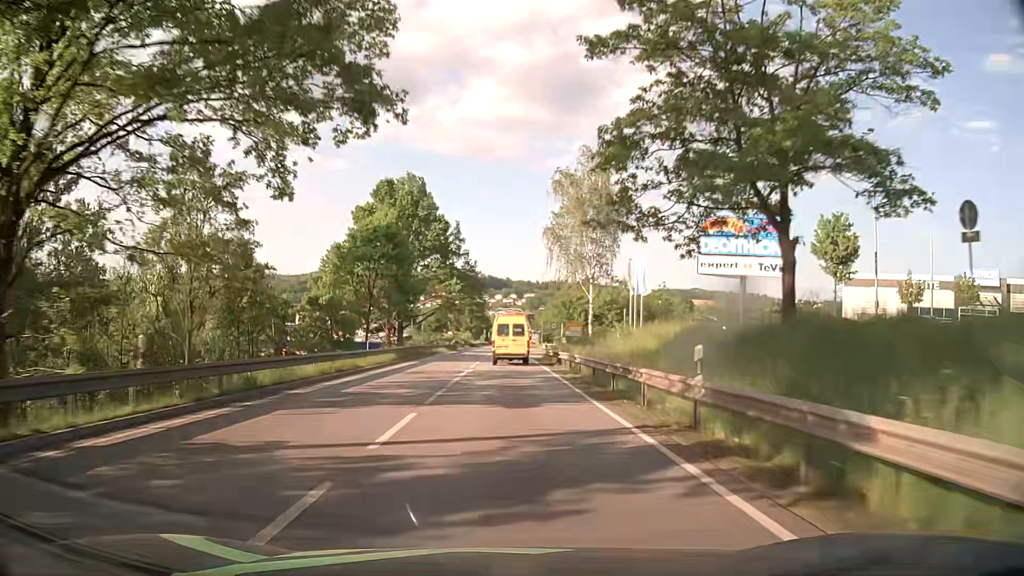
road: primary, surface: asphalt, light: Day
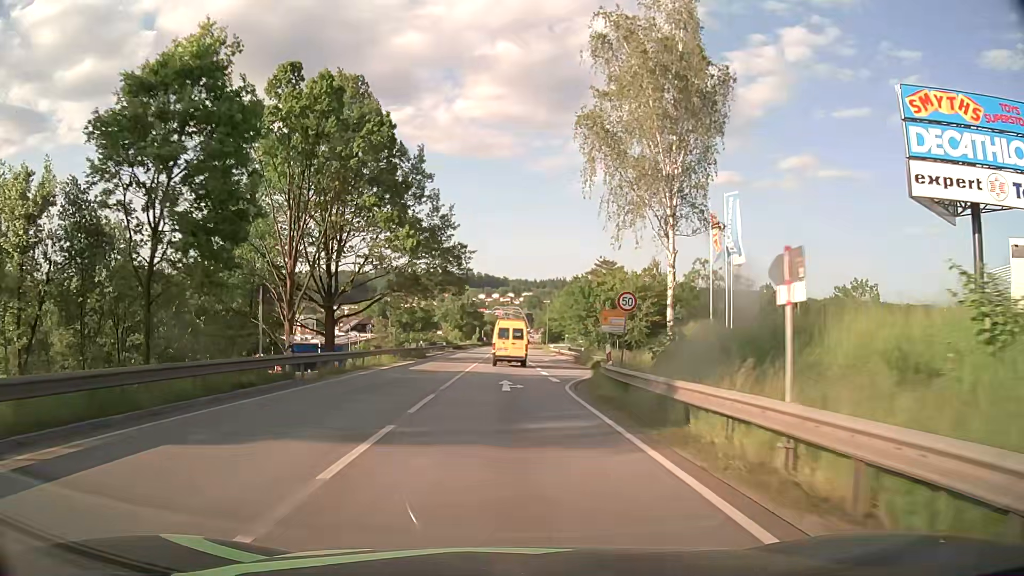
(+0.1, +31.2) m; 0°
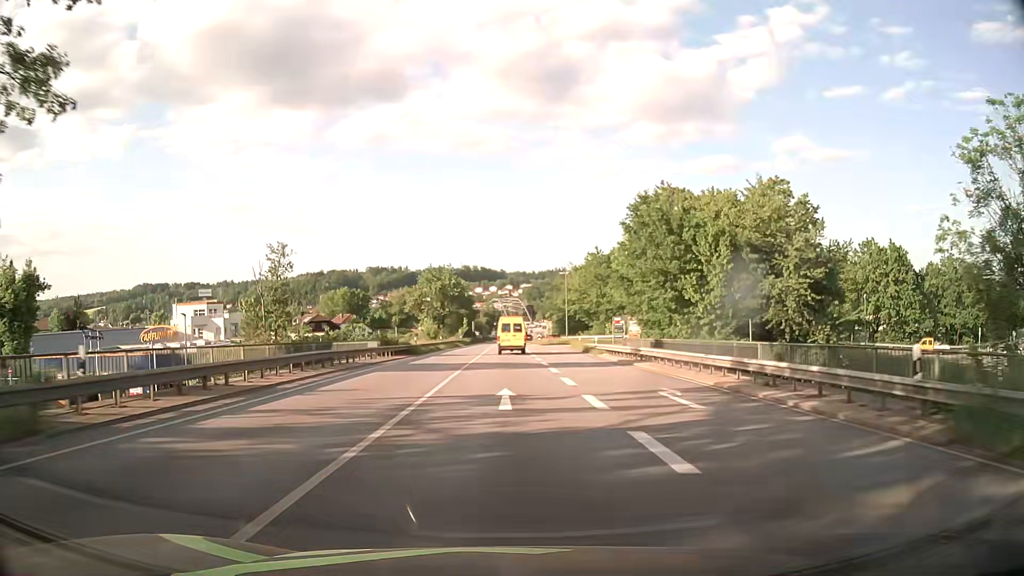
(0.0, +46.7) m; 0°
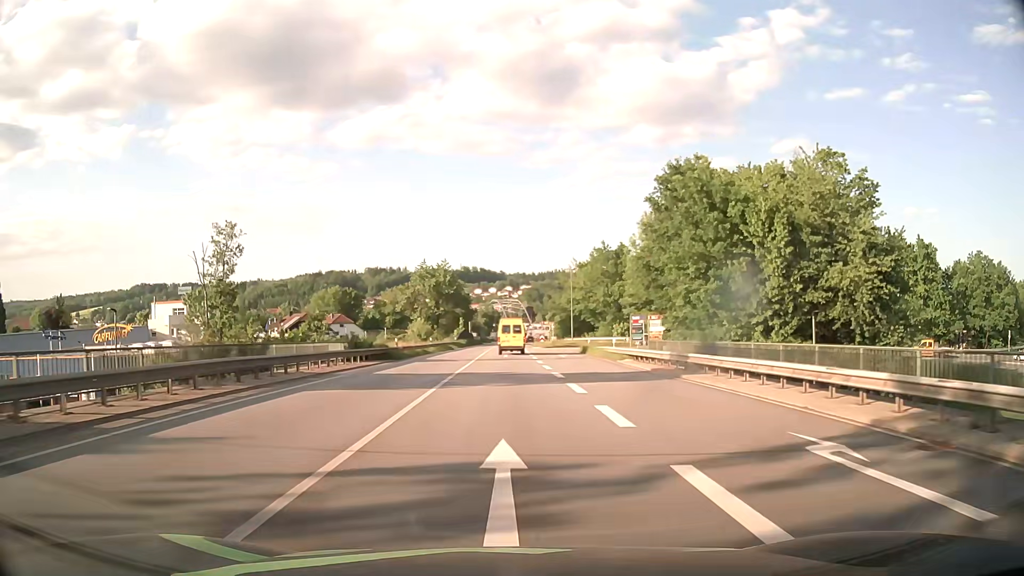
(0.0, +8.5) m; 0°
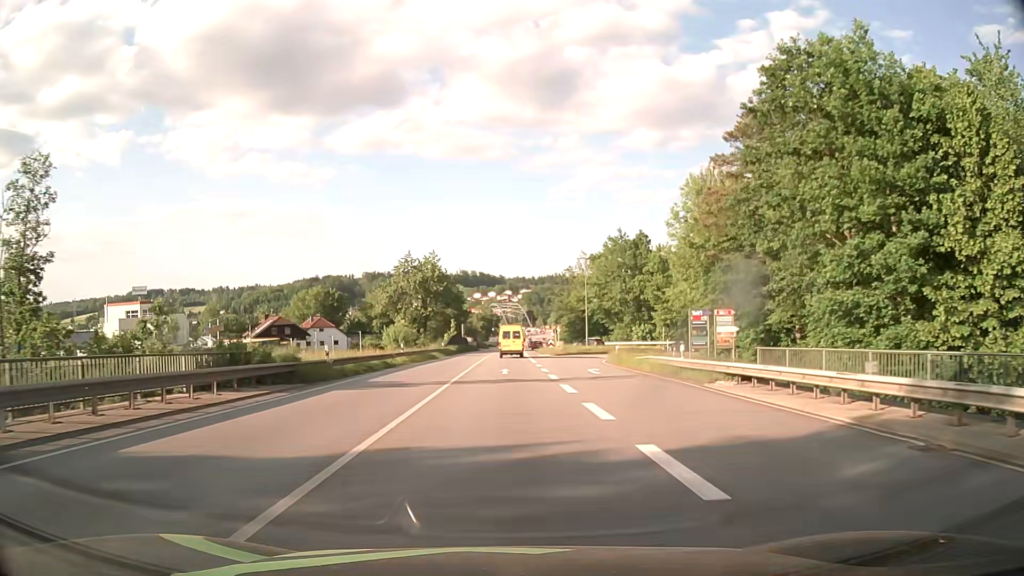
(0.0, +16.3) m; 0°
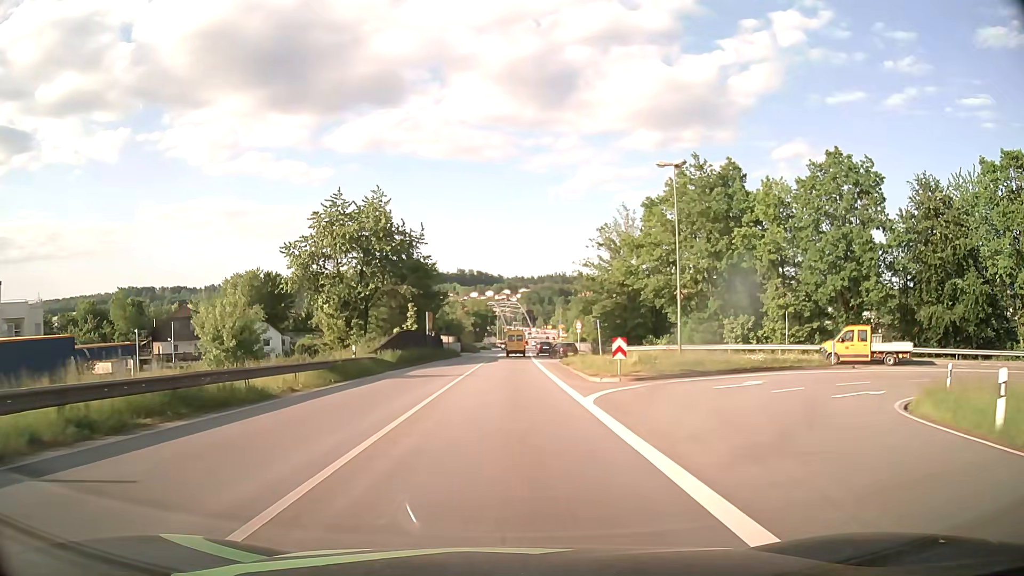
(+0.1, +39.0) m; 0°
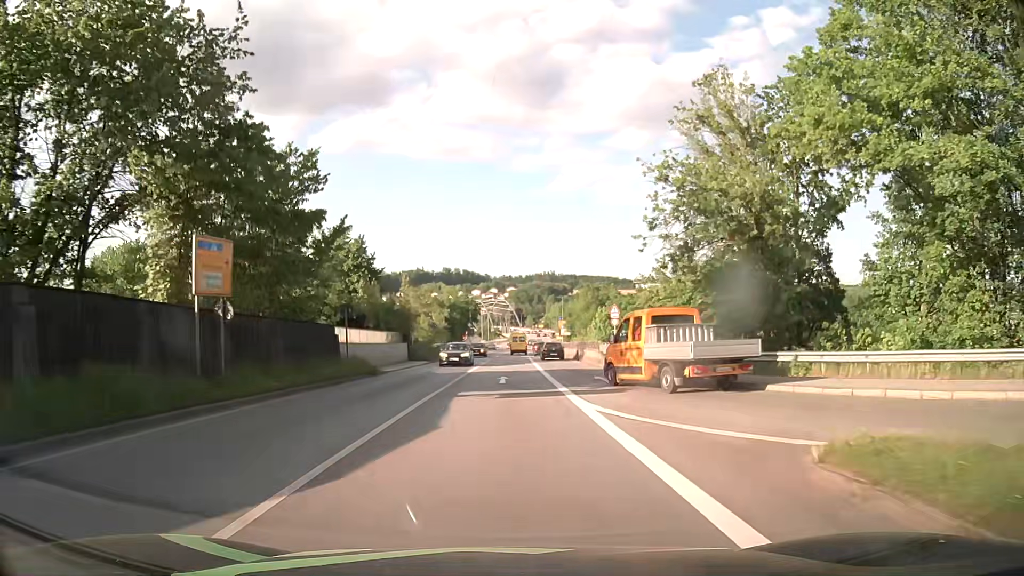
(+0.1, +38.4) m; +1°
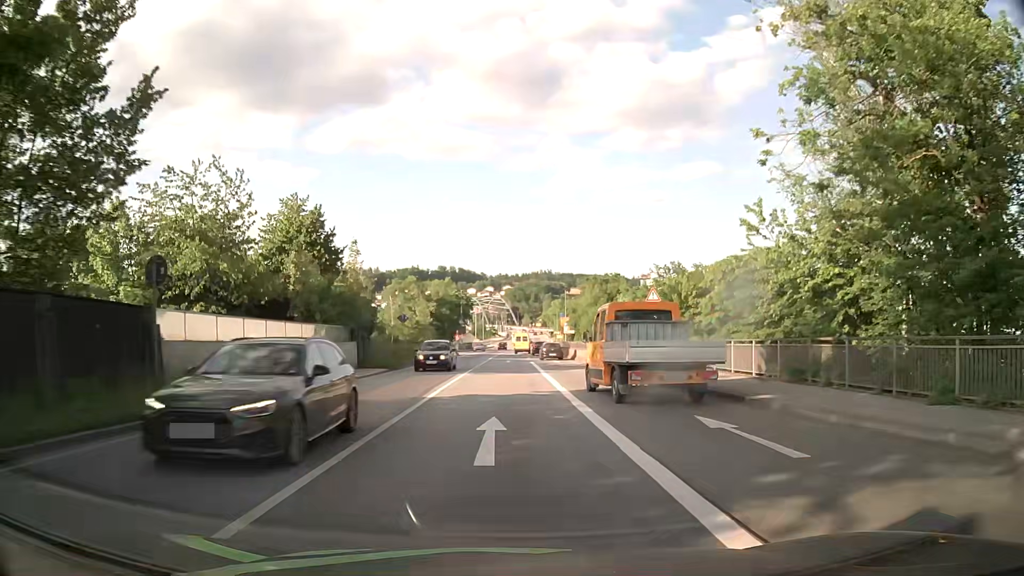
(+0.1, +15.3) m; +1°
(0, +10) (0, +20) (0, +30) (0, +40) (0, +50) (+1, +60) (+2, +70) (+2, +80) (+3, +90) (+3, +100) m
